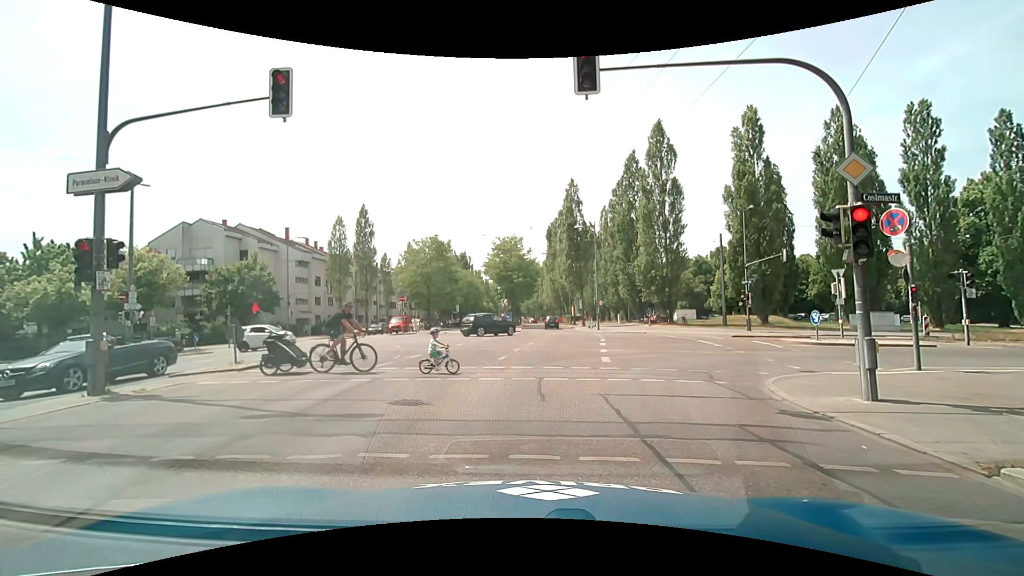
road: secondary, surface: asphalt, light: Day
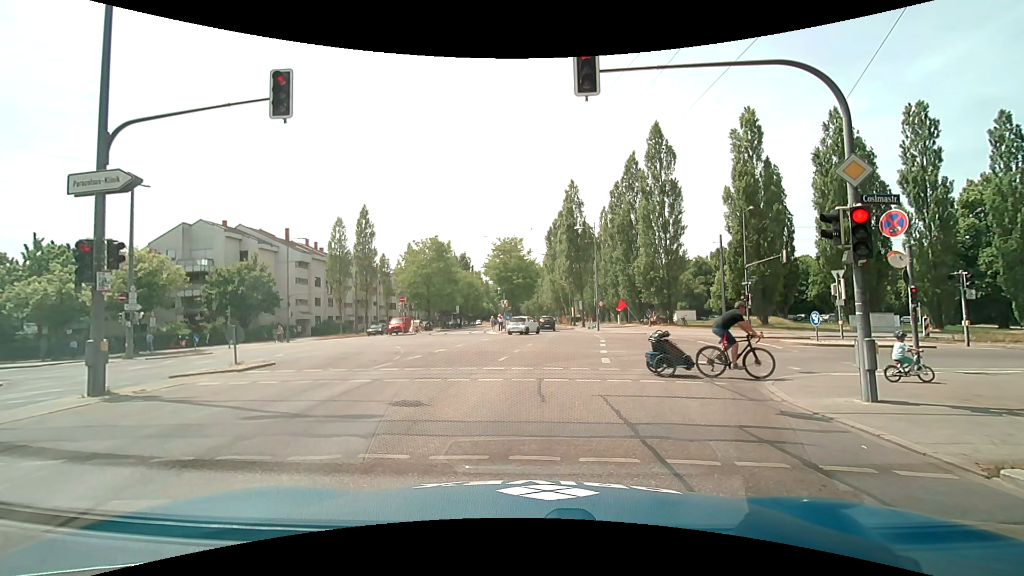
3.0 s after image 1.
(0.0, +0.1) m; 0°
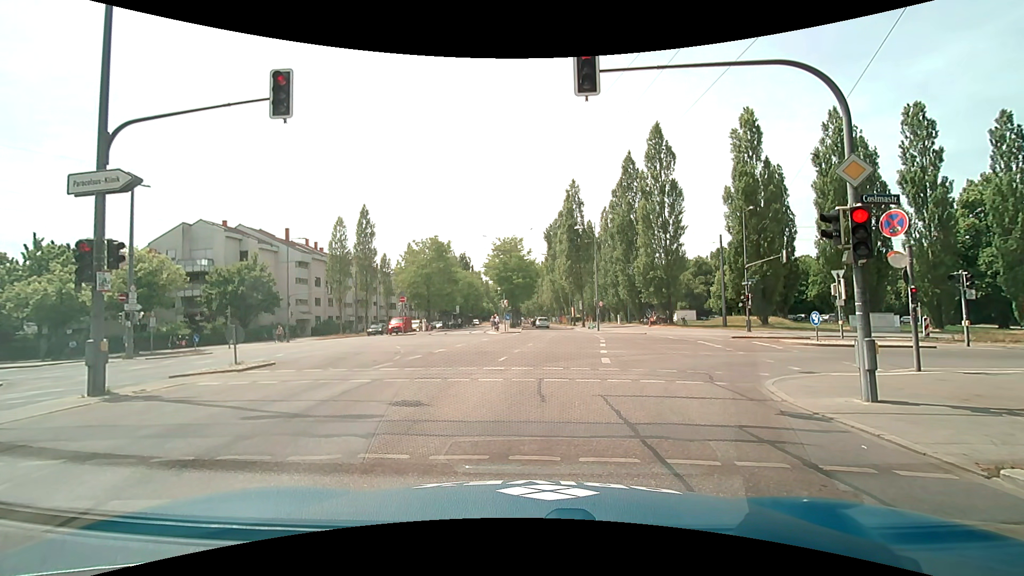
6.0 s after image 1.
(0.0, 0.0) m; 0°
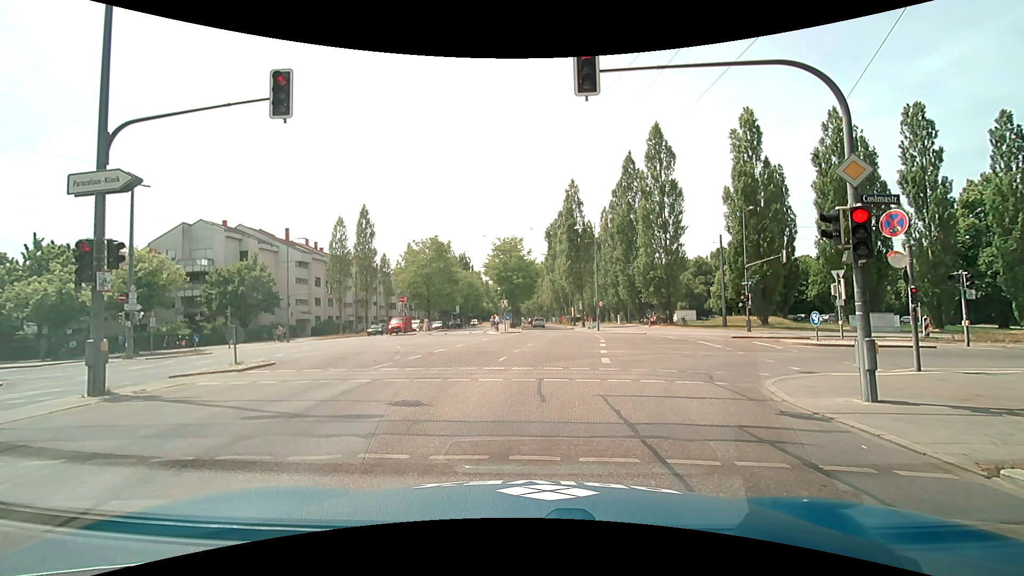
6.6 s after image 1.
(0.0, 0.0) m; 0°
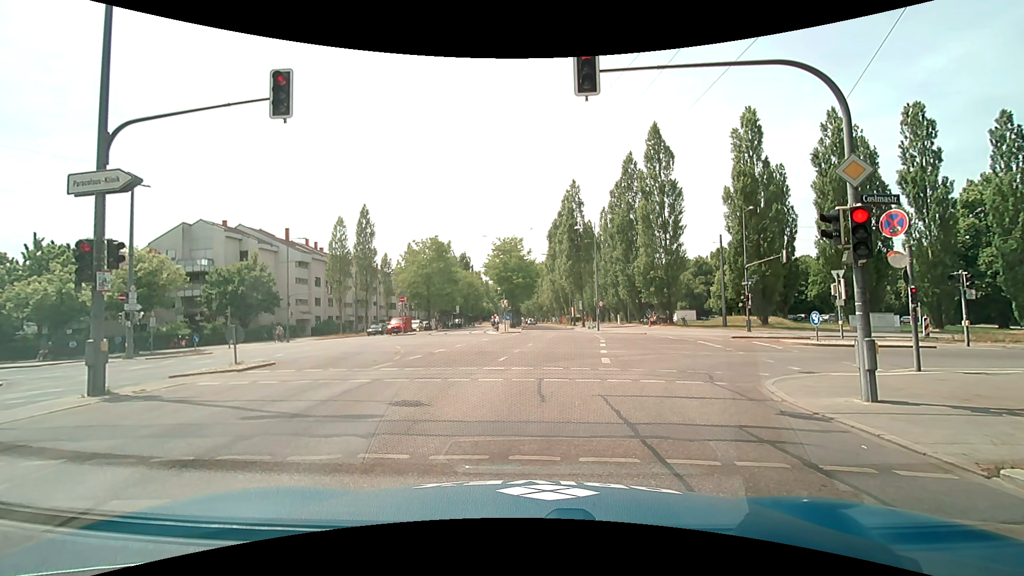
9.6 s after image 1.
(0.0, 0.0) m; 0°
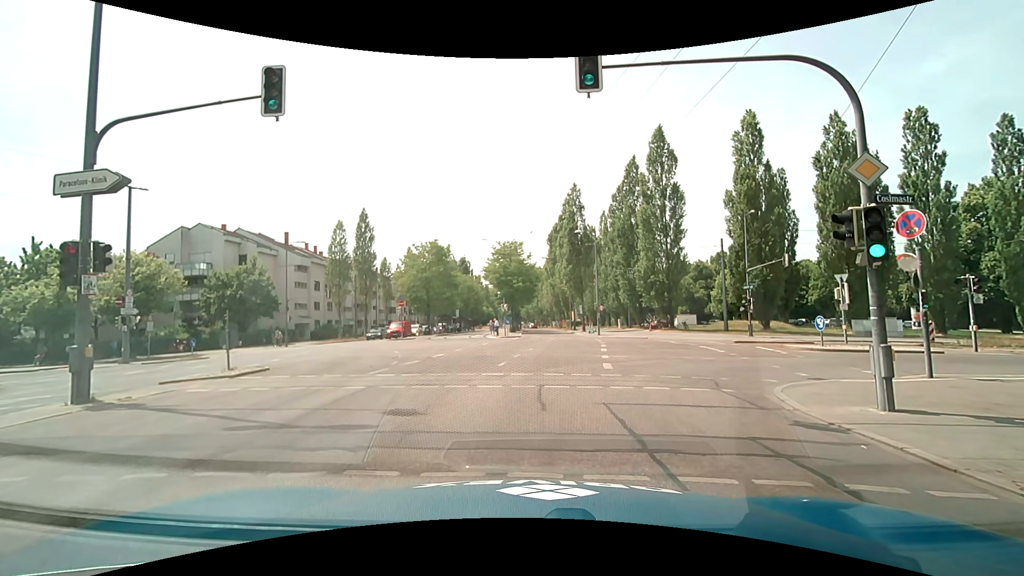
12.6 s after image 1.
(0.0, +0.4) m; 0°
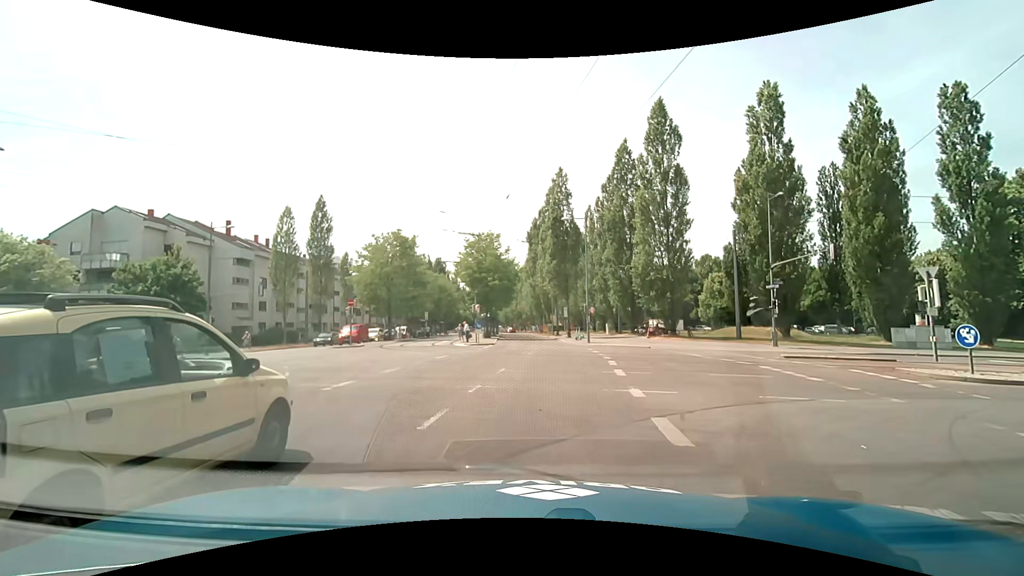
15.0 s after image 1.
(+0.1, +8.9) m; +2°
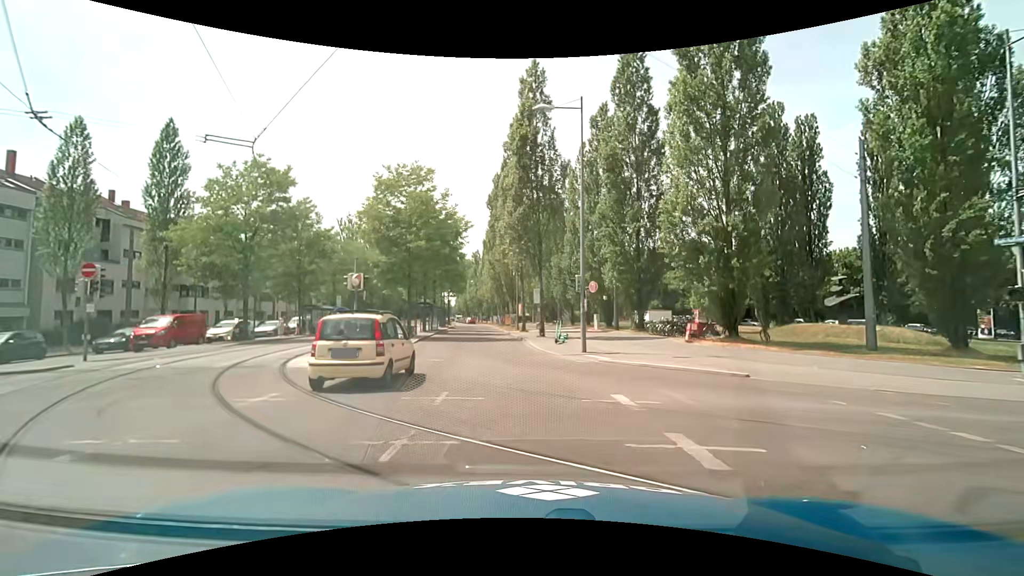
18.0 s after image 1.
(+1.4, +21.0) m; +4°
(0, +10) (-1, +20) (-2, +30) (-3, +40) (-4, +50) (-5, +60) (-6, +70) (-8, +80) (-10, +89) (-12, +99) m
